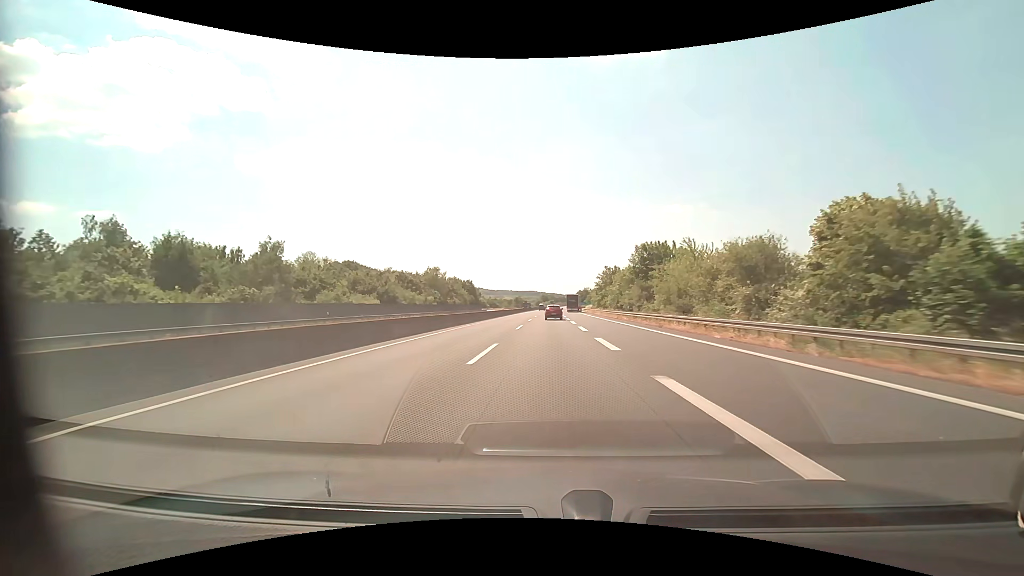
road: motorway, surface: asphalt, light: Day
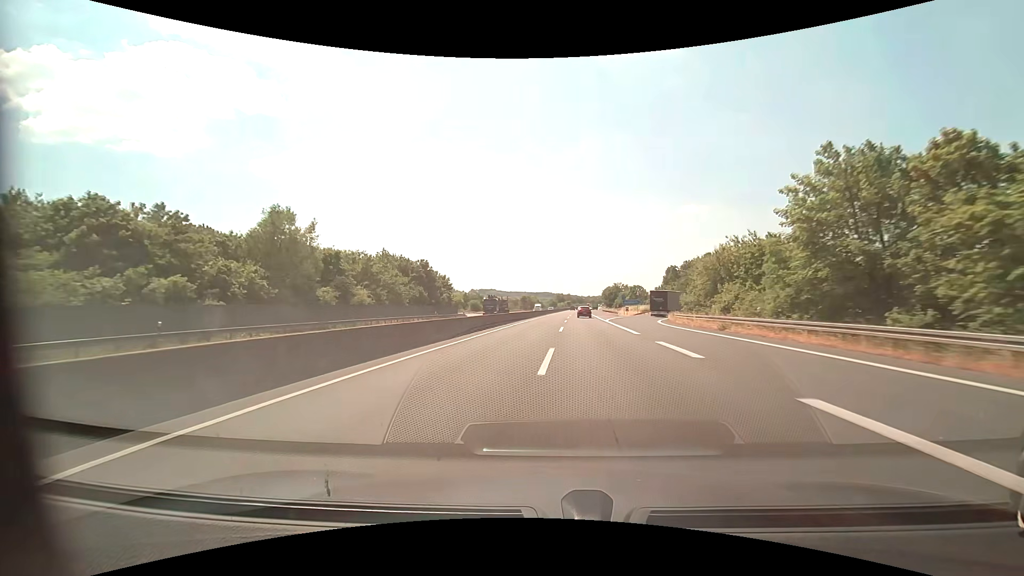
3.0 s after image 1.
(-0.7, +73.6) m; -2°
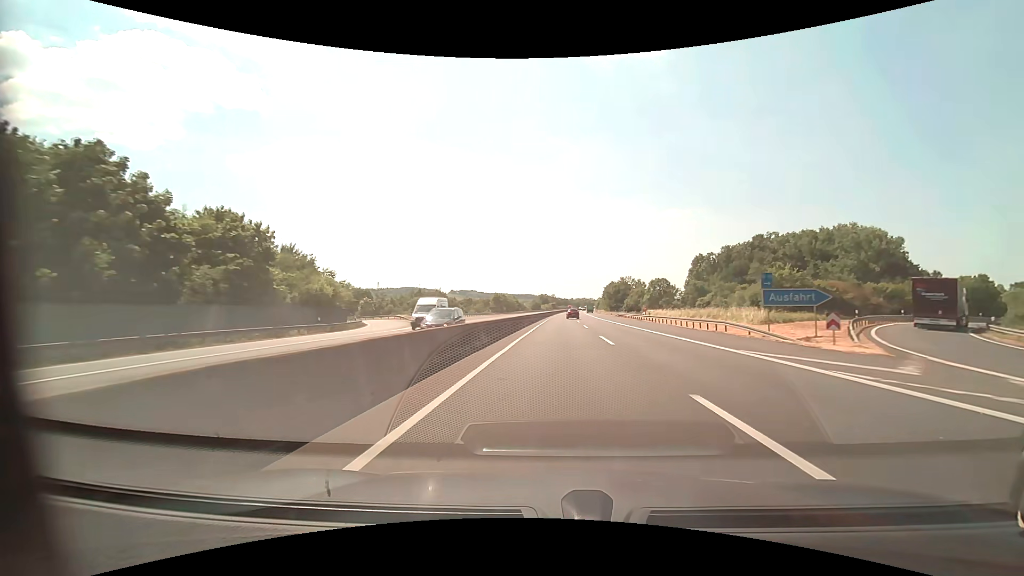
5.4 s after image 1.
(+0.5, +62.4) m; +2°
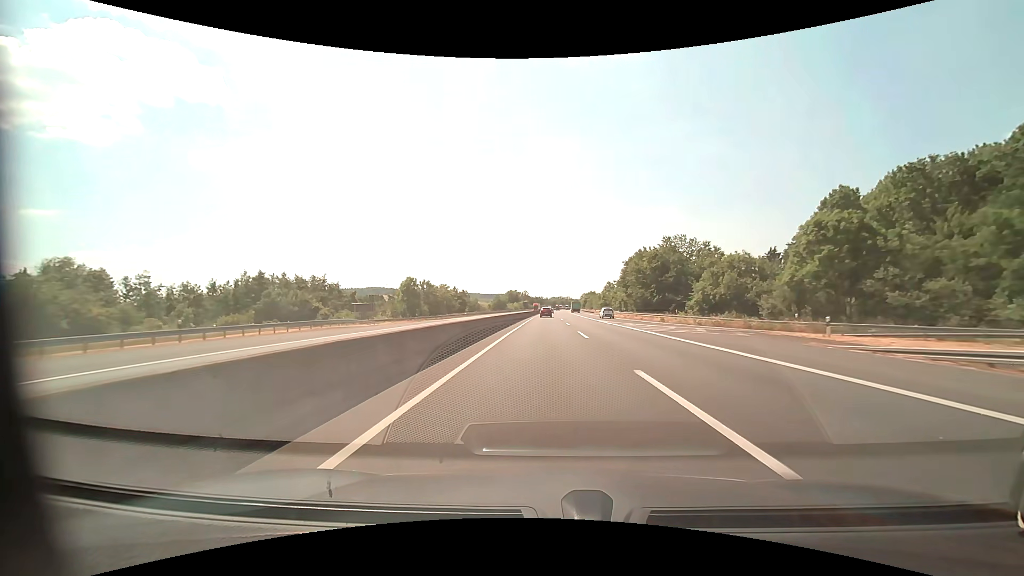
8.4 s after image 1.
(+3.0, +88.3) m; +3°
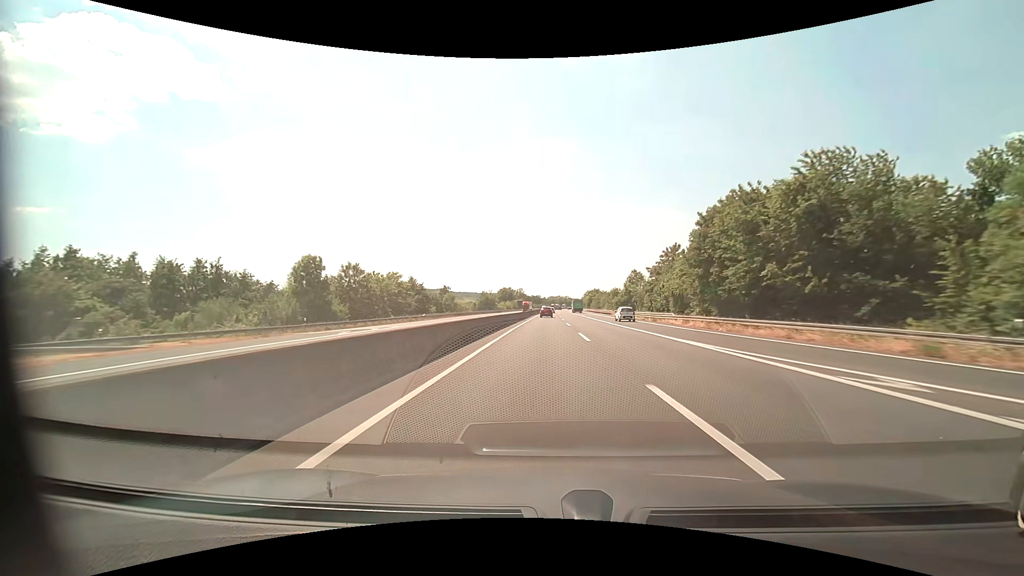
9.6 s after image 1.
(+0.1, +38.2) m; 0°
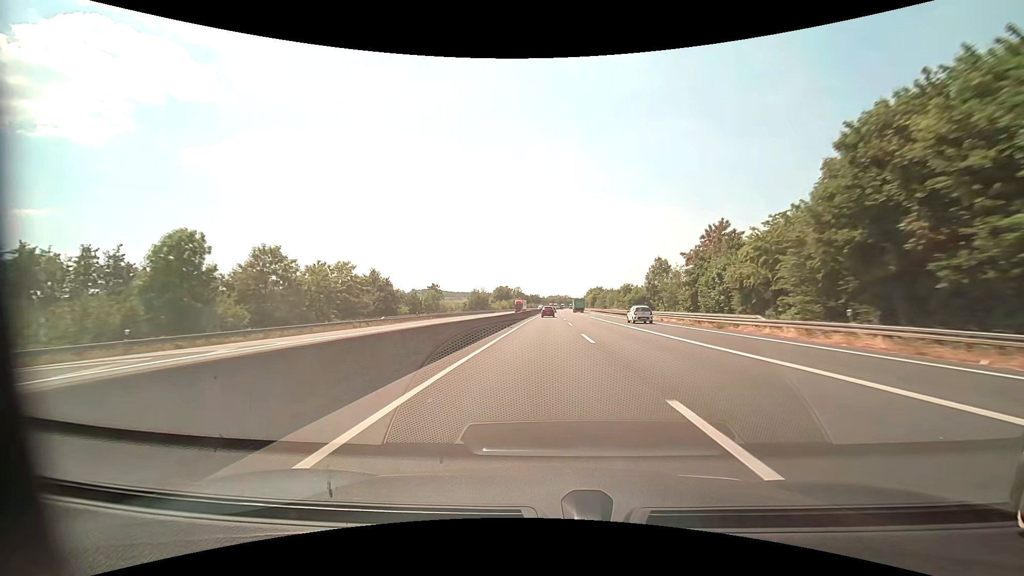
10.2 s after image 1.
(0.0, +19.5) m; 0°
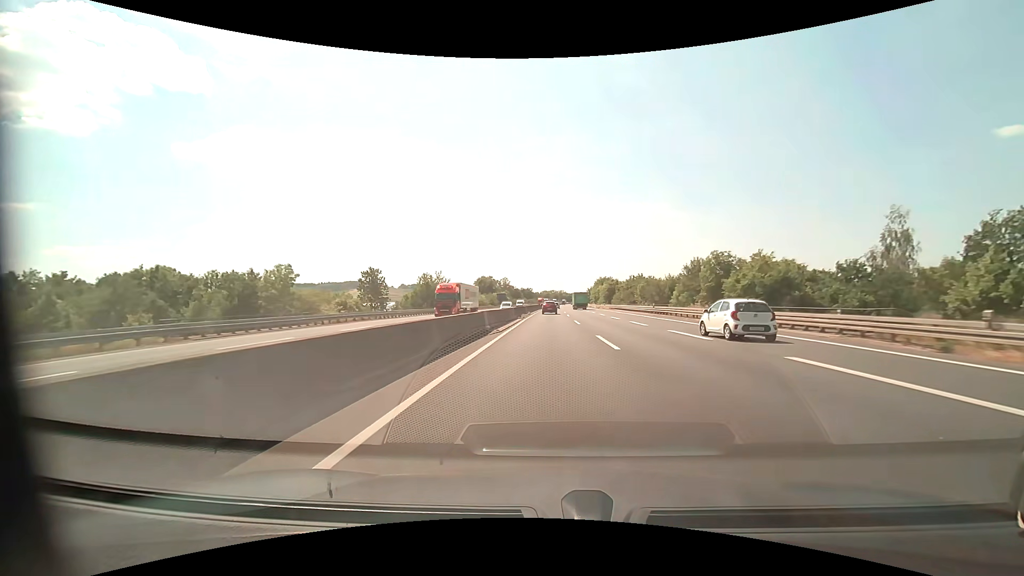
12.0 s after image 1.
(+0.1, +59.1) m; +1°
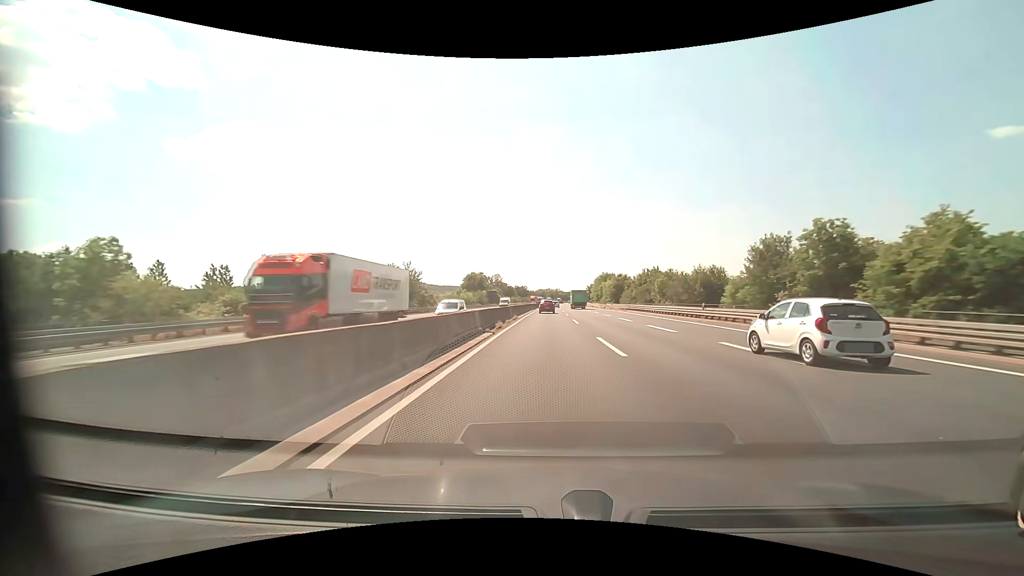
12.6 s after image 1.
(+0.1, +19.2) m; 0°
(0, +10) (0, +20) (0, +30) (0, +40) (0, +50) (+1, +60) (+1, +70) (+1, +80) (+1, +90) (+1, +100) m
